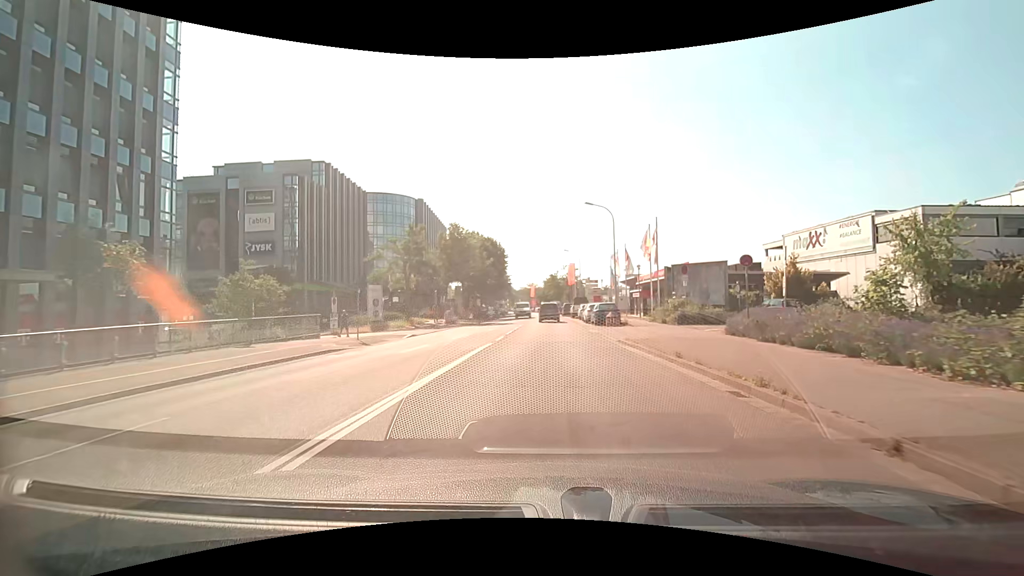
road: tertiary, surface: asphalt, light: Day
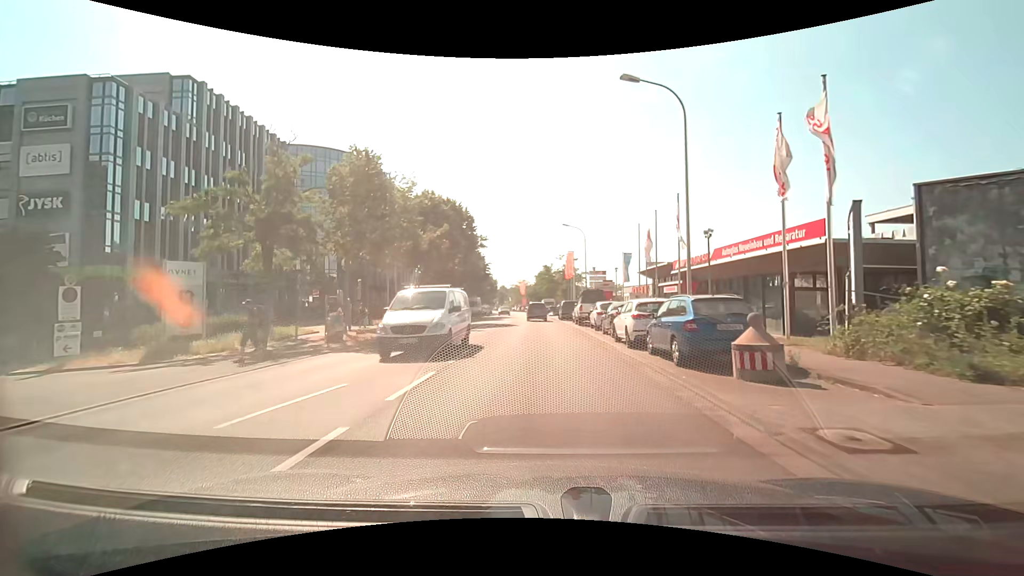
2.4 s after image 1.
(+0.5, +21.9) m; +1°
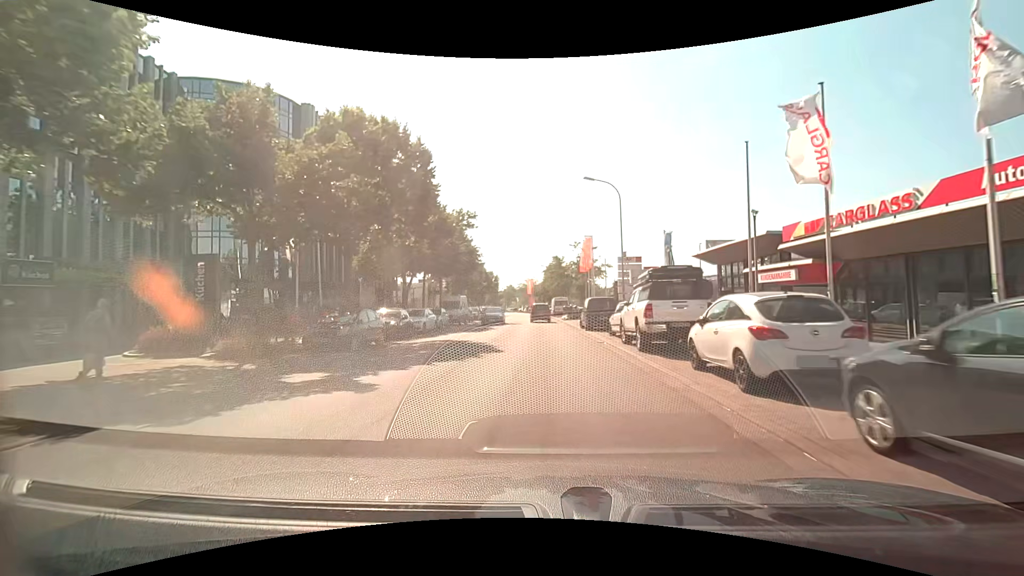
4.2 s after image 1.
(0.0, +18.2) m; -1°
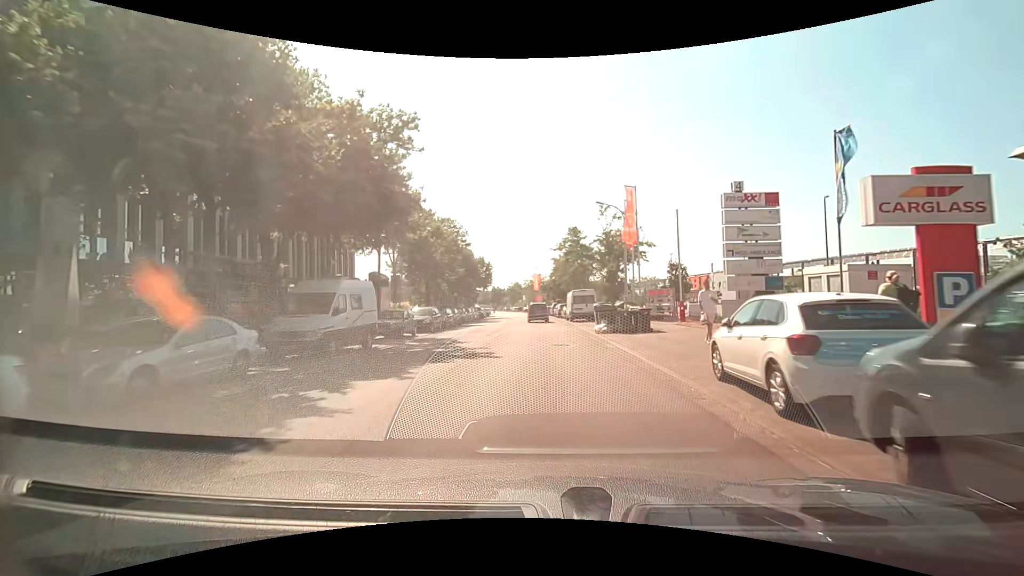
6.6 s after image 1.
(+0.1, +26.0) m; 0°
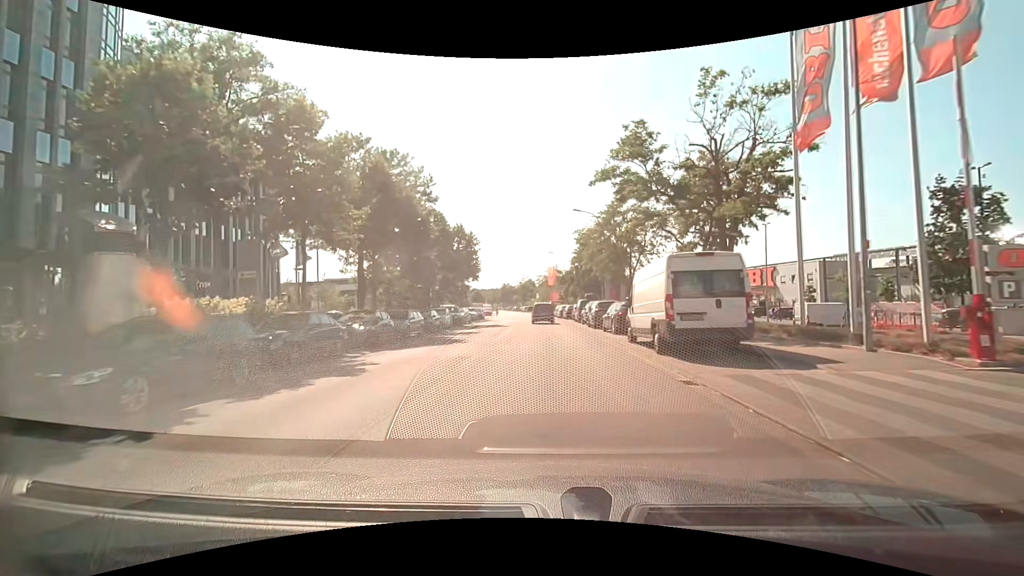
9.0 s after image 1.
(-0.5, +27.6) m; -1°
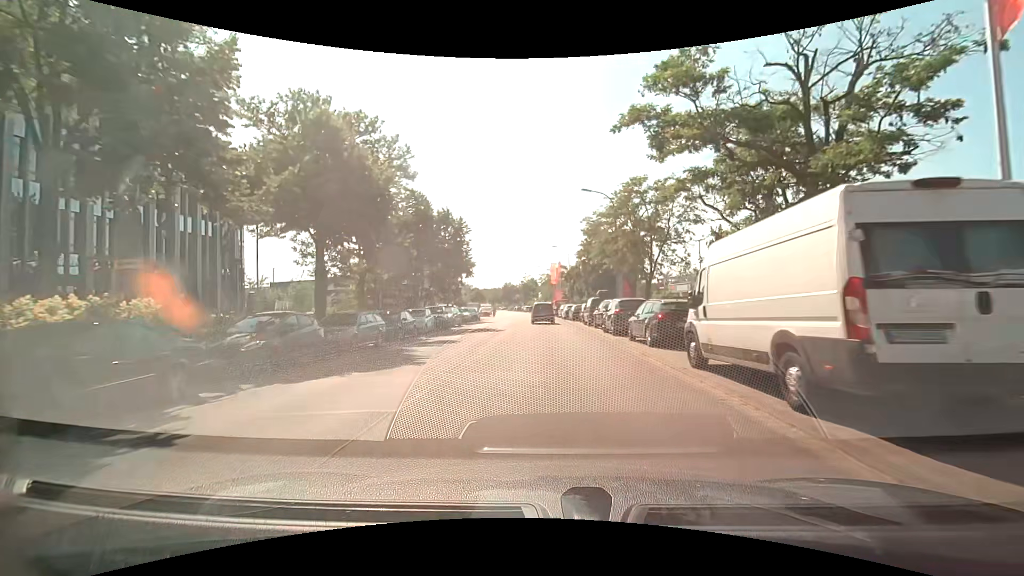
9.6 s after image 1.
(-0.1, +7.1) m; -1°
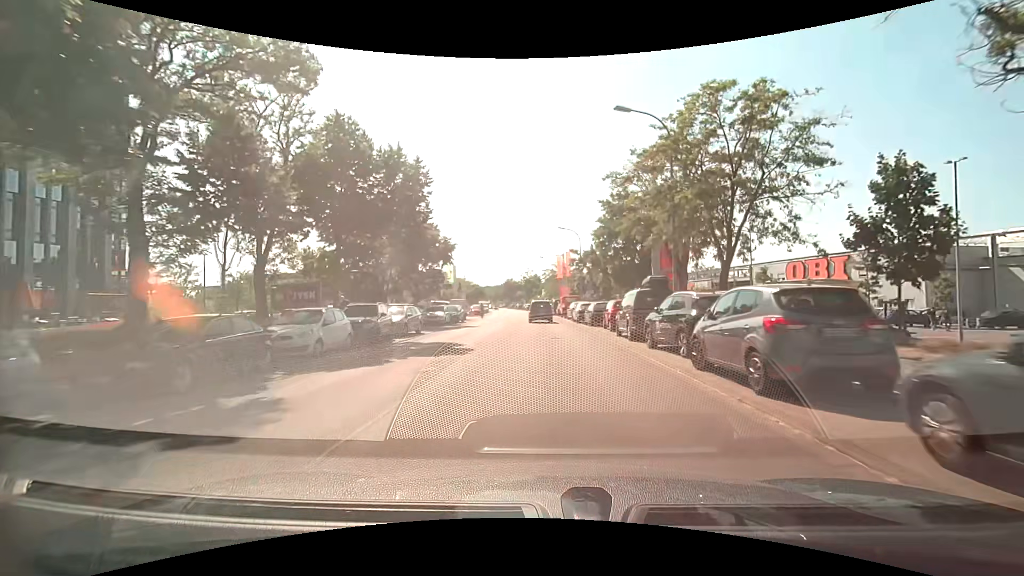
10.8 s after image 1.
(-0.1, +14.0) m; 0°
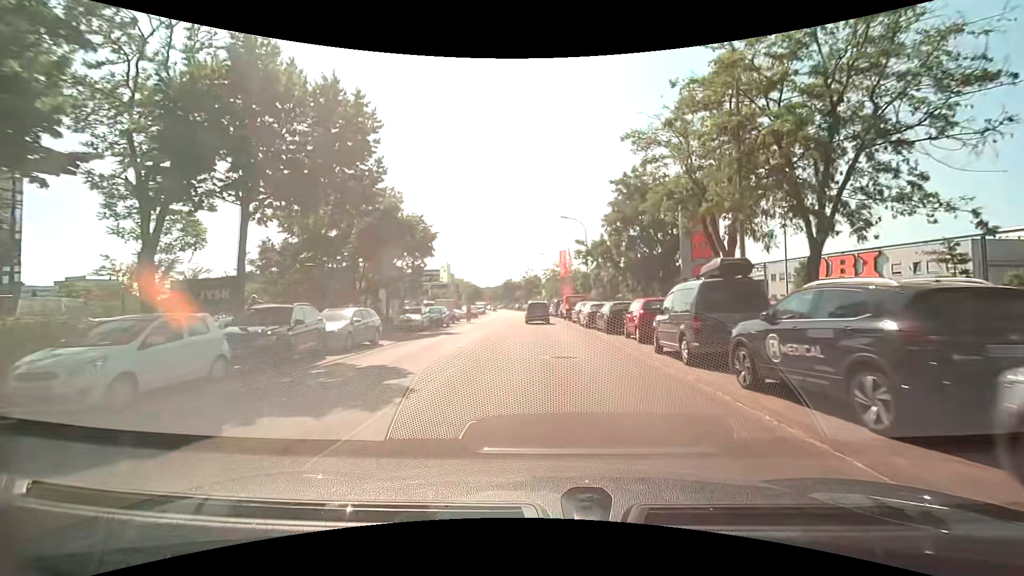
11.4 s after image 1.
(0.0, +6.9) m; 0°
